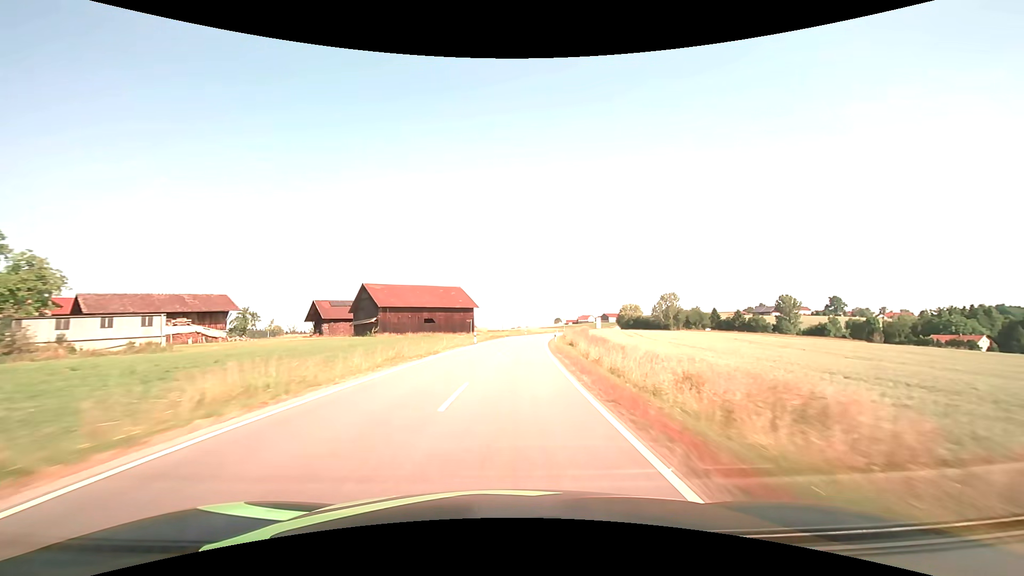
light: Day
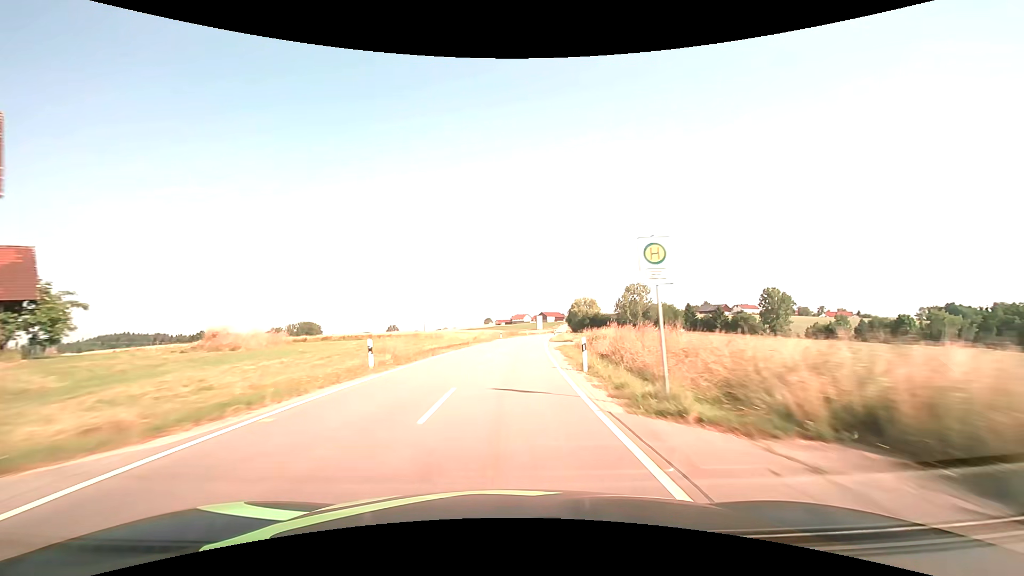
(+5.4, +73.9) m; +8°
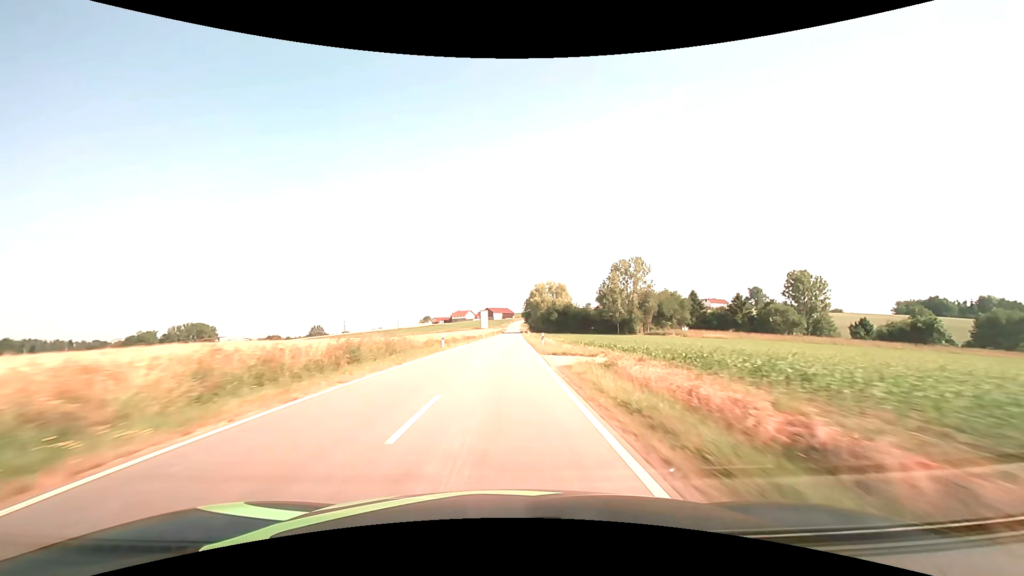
(+5.0, +73.9) m; +6°
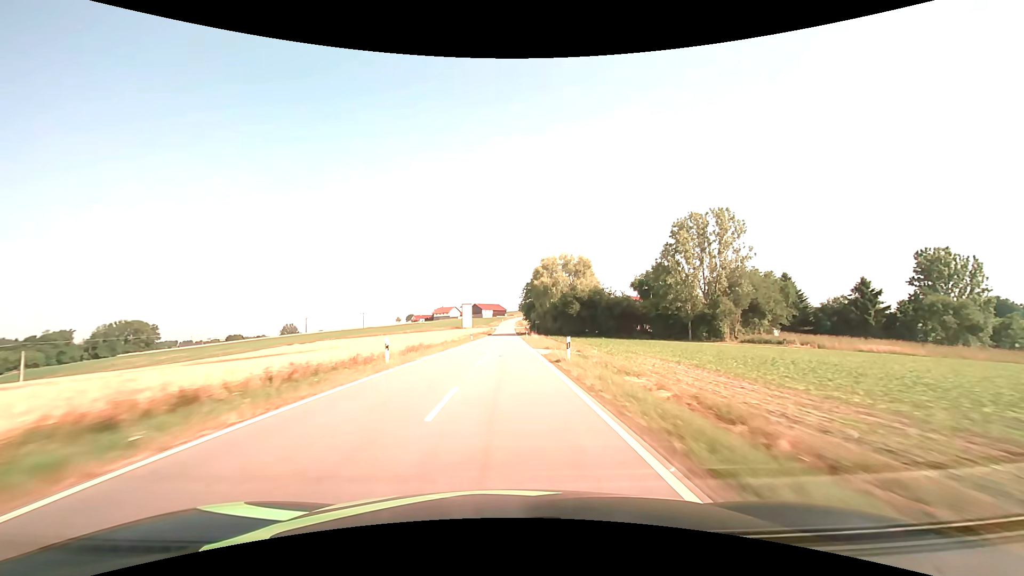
(+0.5, +59.6) m; +1°
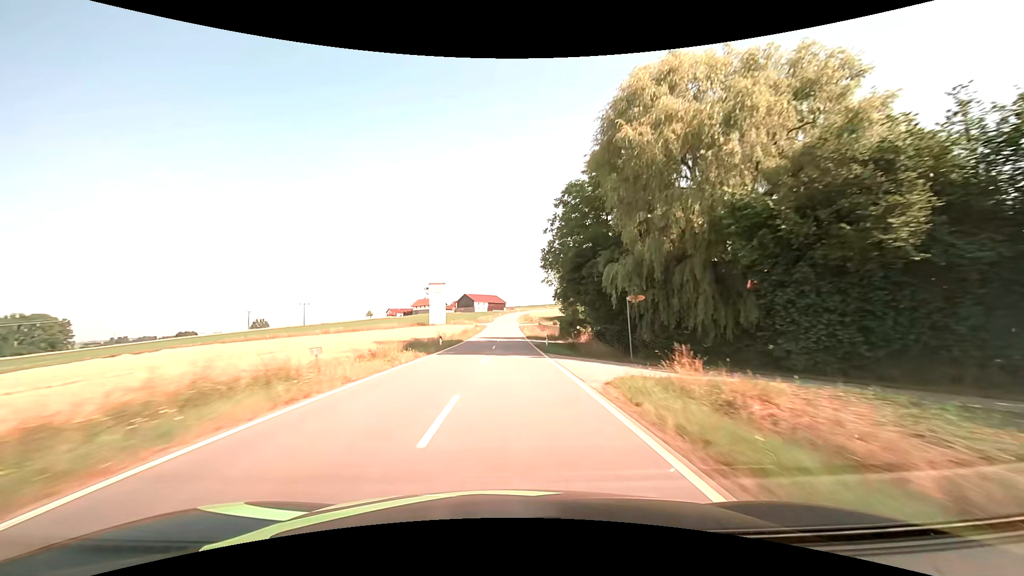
(-0.1, +74.8) m; 0°
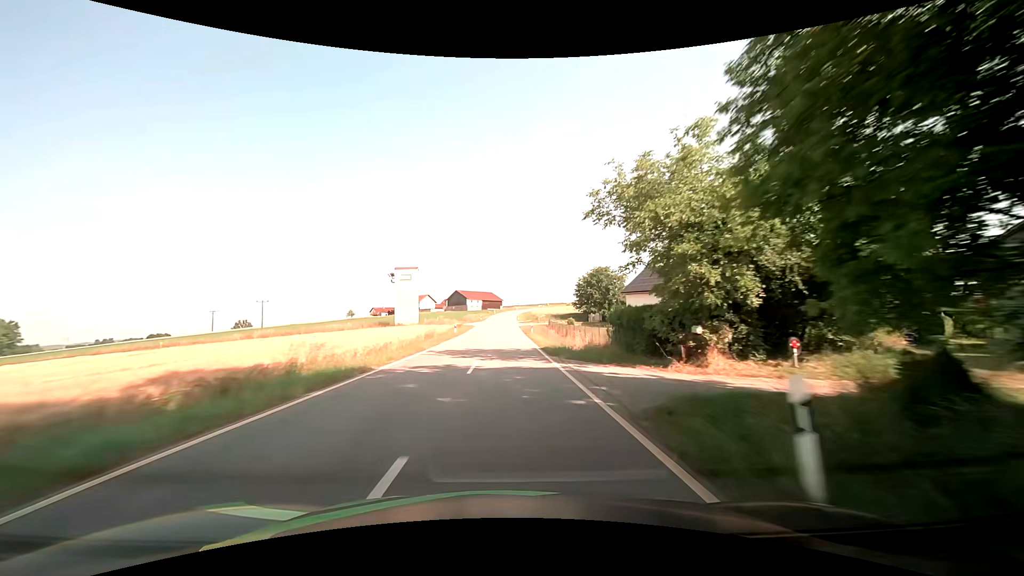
(+0.1, +28.7) m; 0°
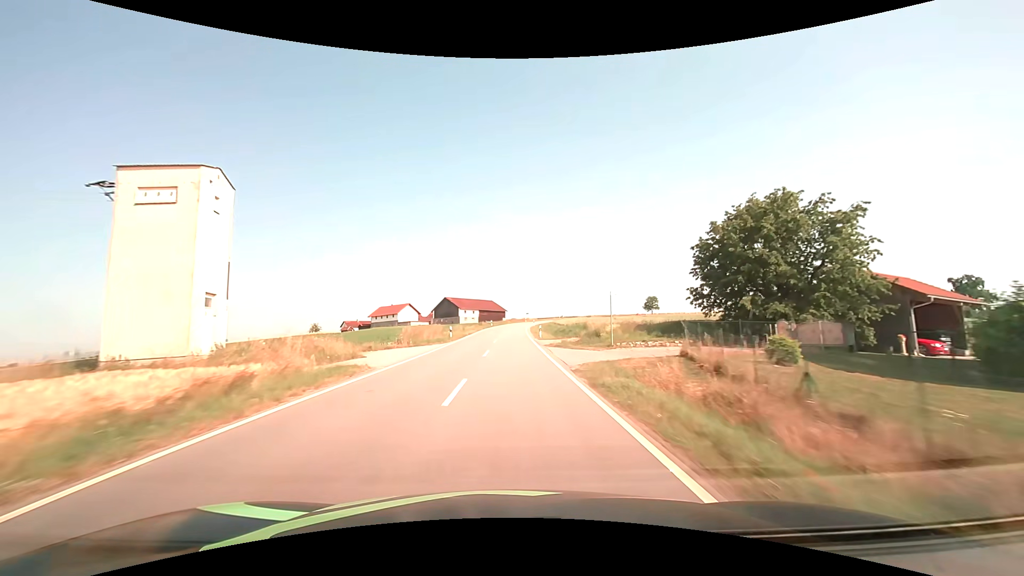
(-0.3, +53.5) m; -1°
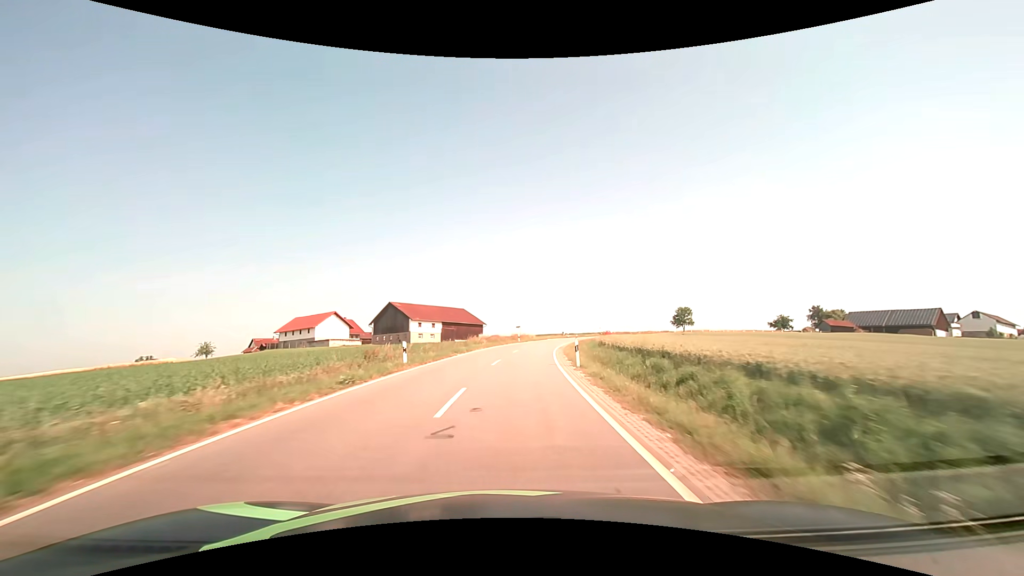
(+0.6, +61.3) m; +2°
(0, +10) (0, +20) (+1, +30) (+2, +40) (+4, +50) (+5, +60) (+7, +69) (+10, +79) (+12, +89) (+15, +98) m
